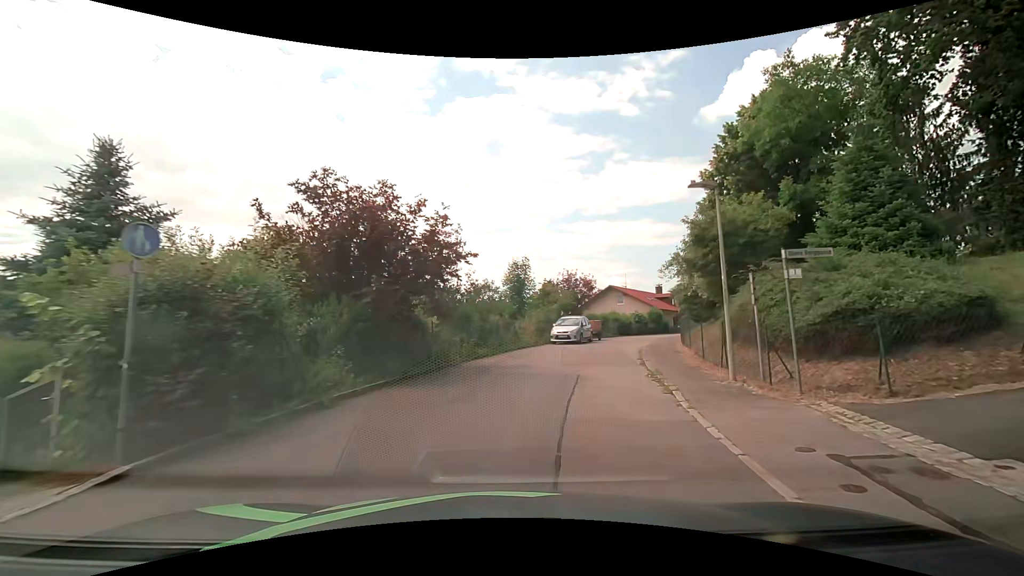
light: Day
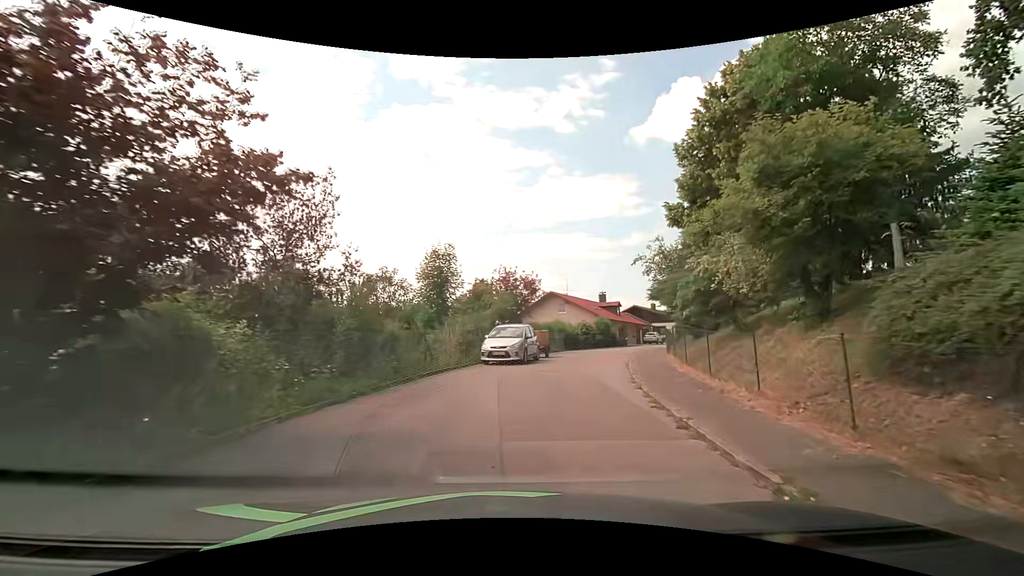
(+0.7, +9.0) m; +8°
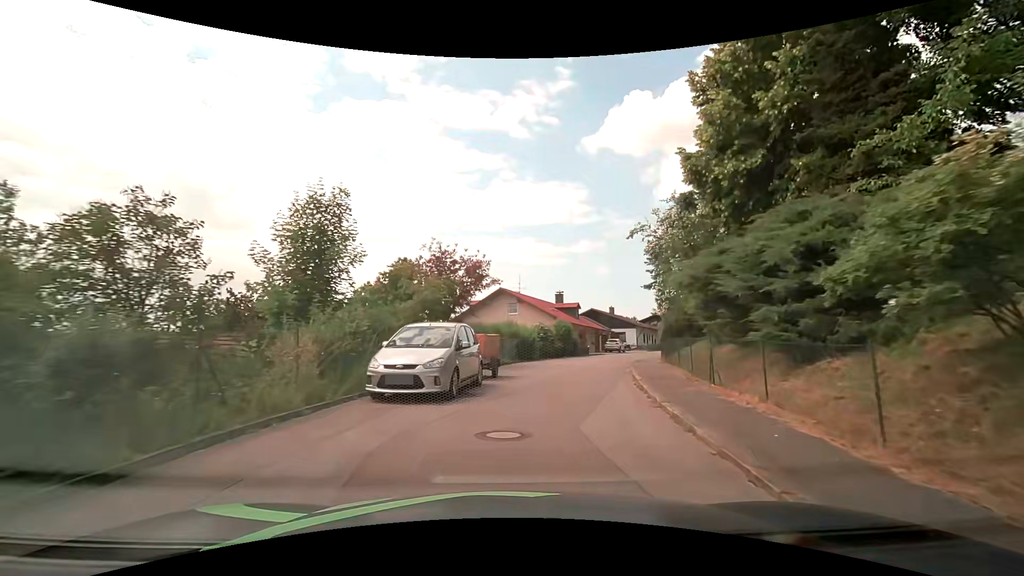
(+0.6, +9.5) m; +7°
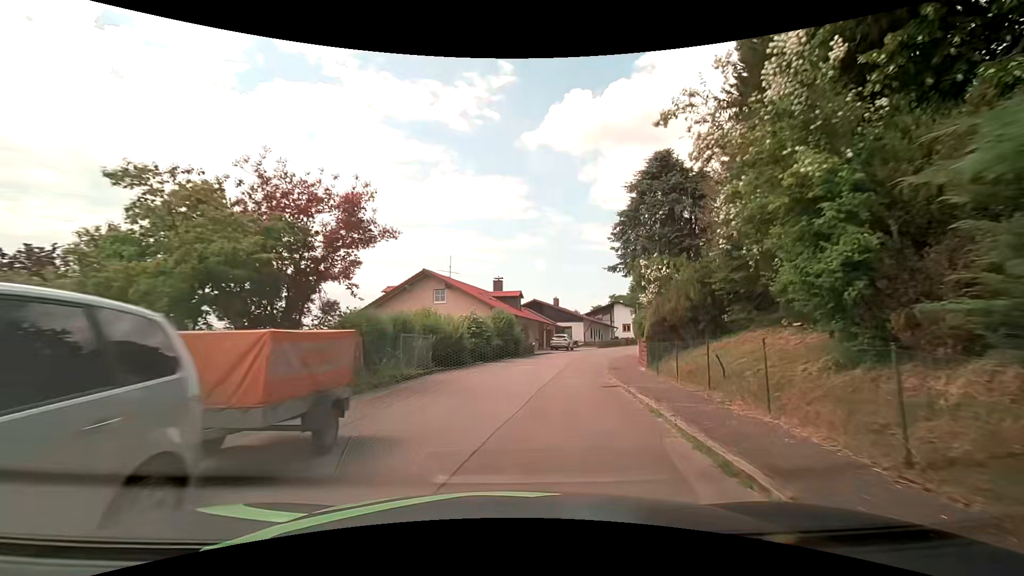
(+0.7, +10.0) m; +8°
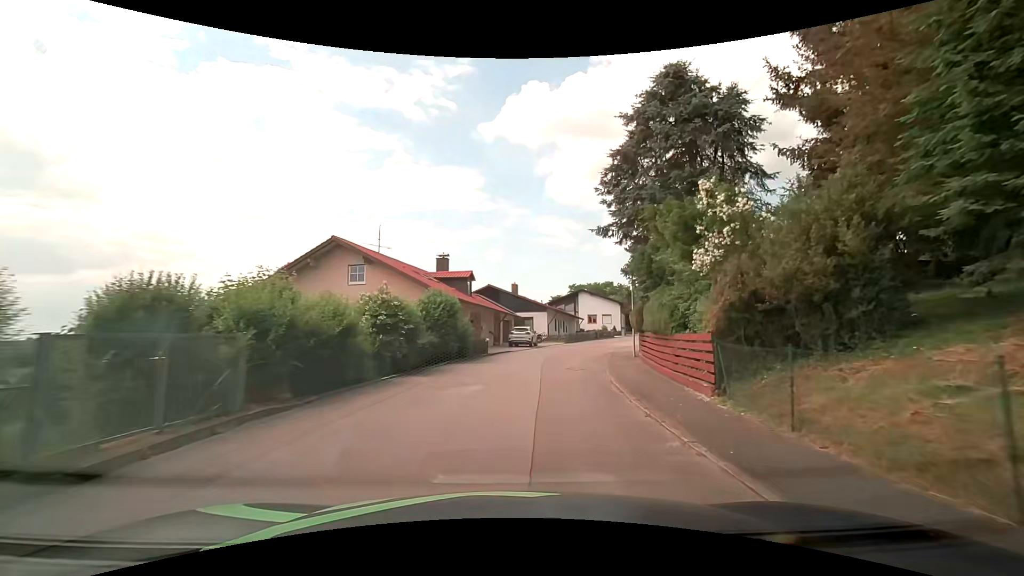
(+0.4, +10.4) m; +4°
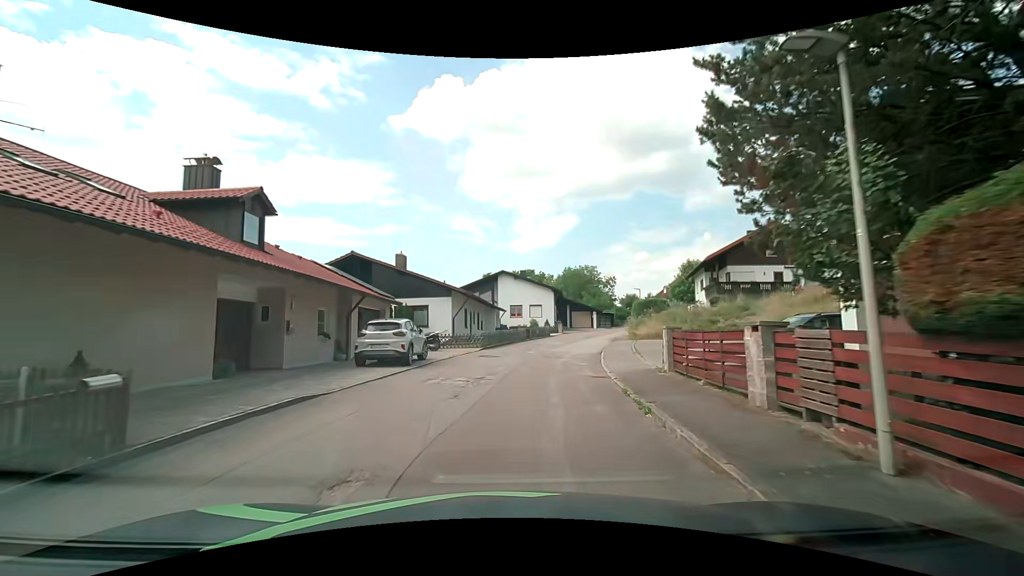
(+2.0, +20.5) m; +12°
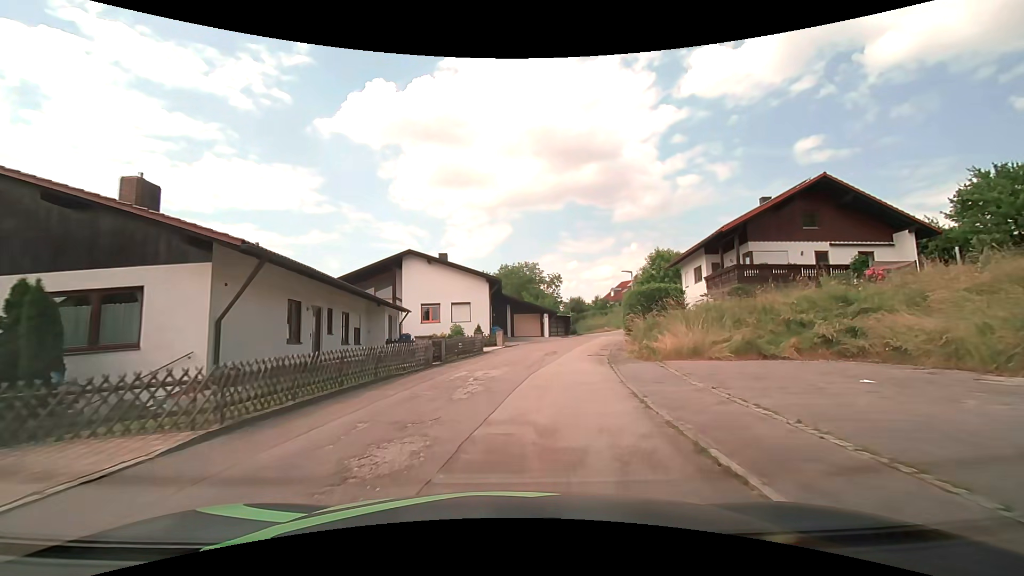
(+1.0, +19.1) m; +7°
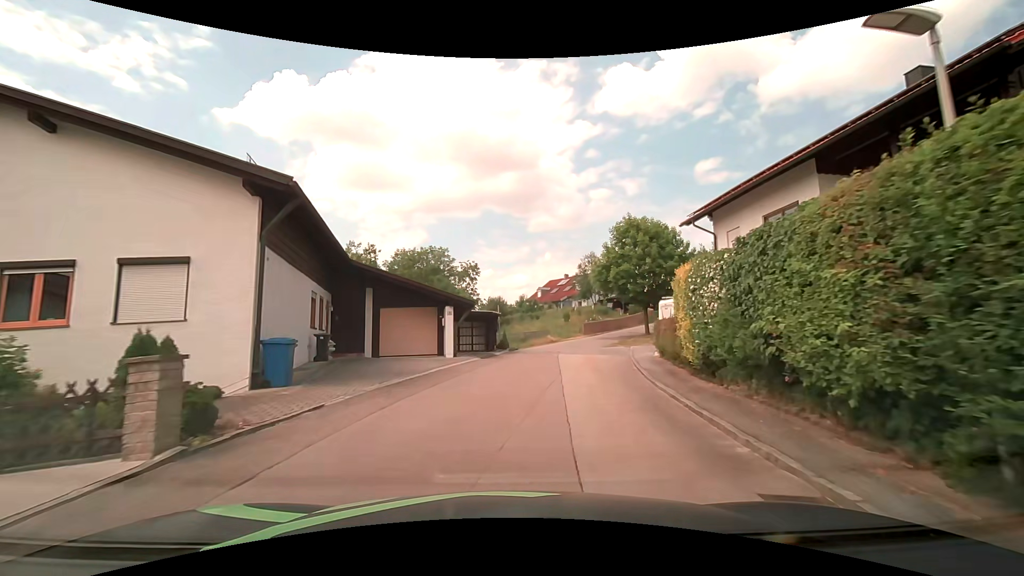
(+1.8, +23.8) m; +10°
(0, +10) (+1, +20) (+3, +30) (+6, +39) (+12, +48) (+19, +55) (+27, +61) (+34, +67) (+38, +77) (+36, +86) m
